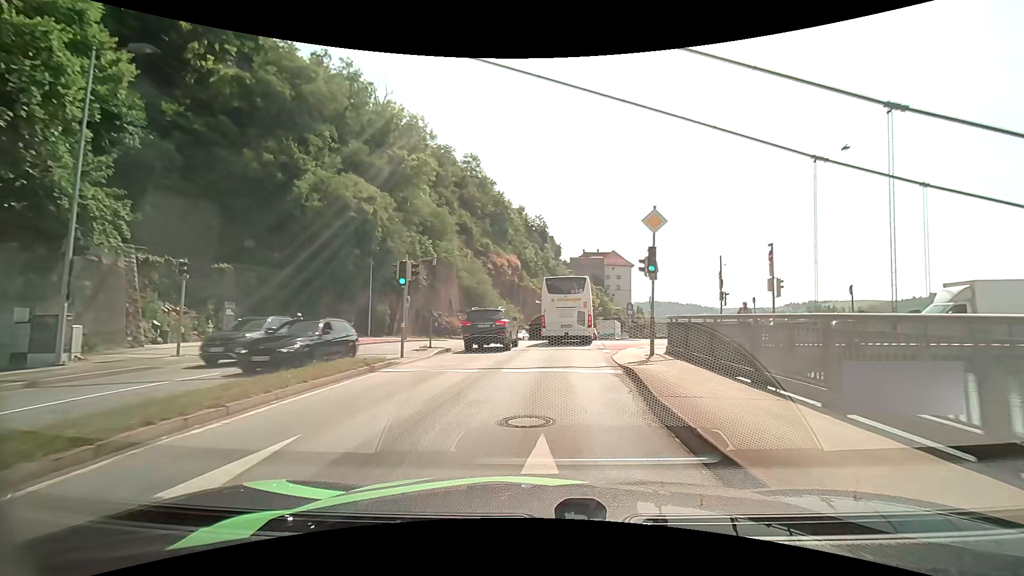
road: primary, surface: asphalt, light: Day
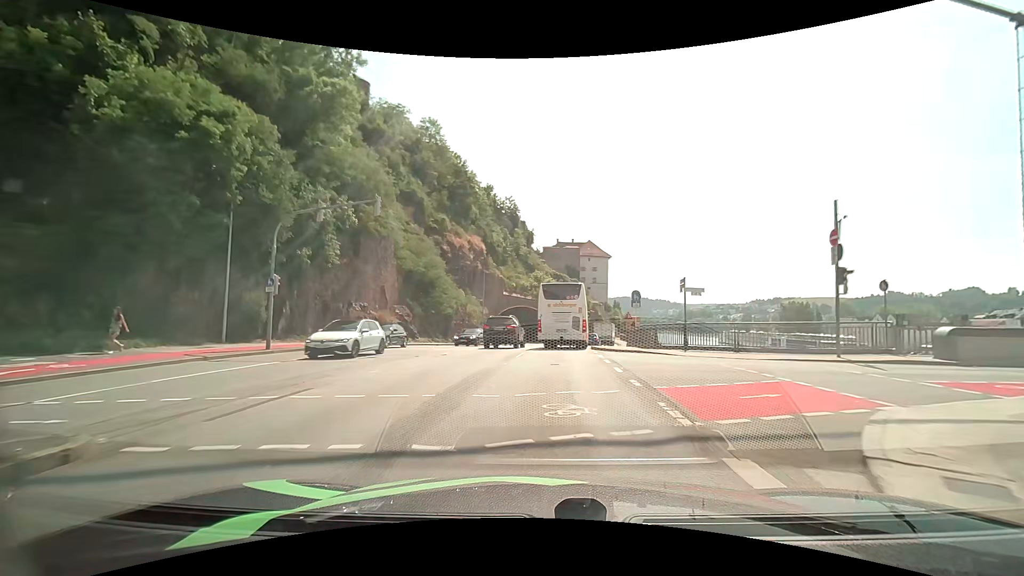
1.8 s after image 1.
(+0.6, +15.8) m; +3°
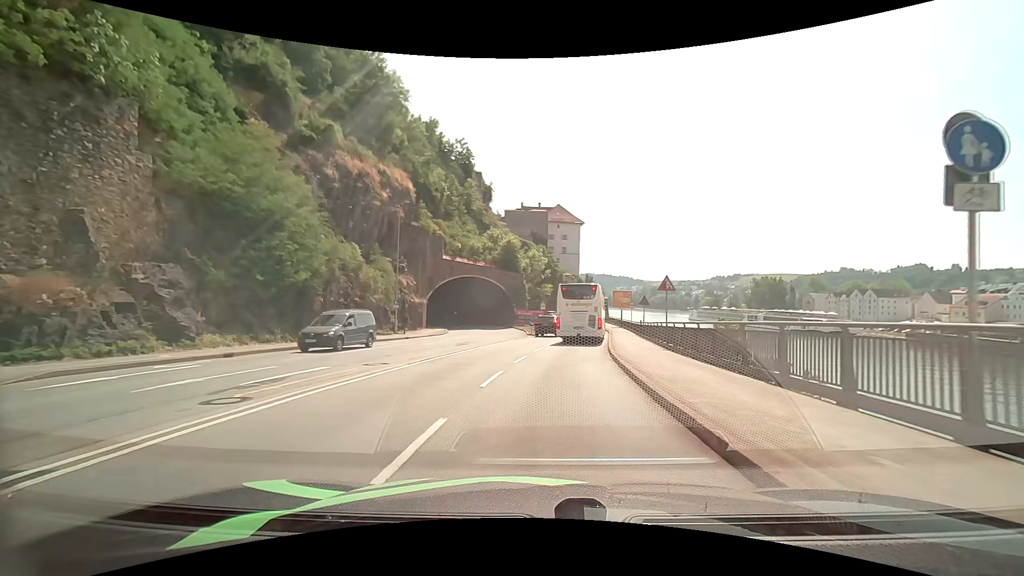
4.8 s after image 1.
(+1.1, +26.1) m; +5°
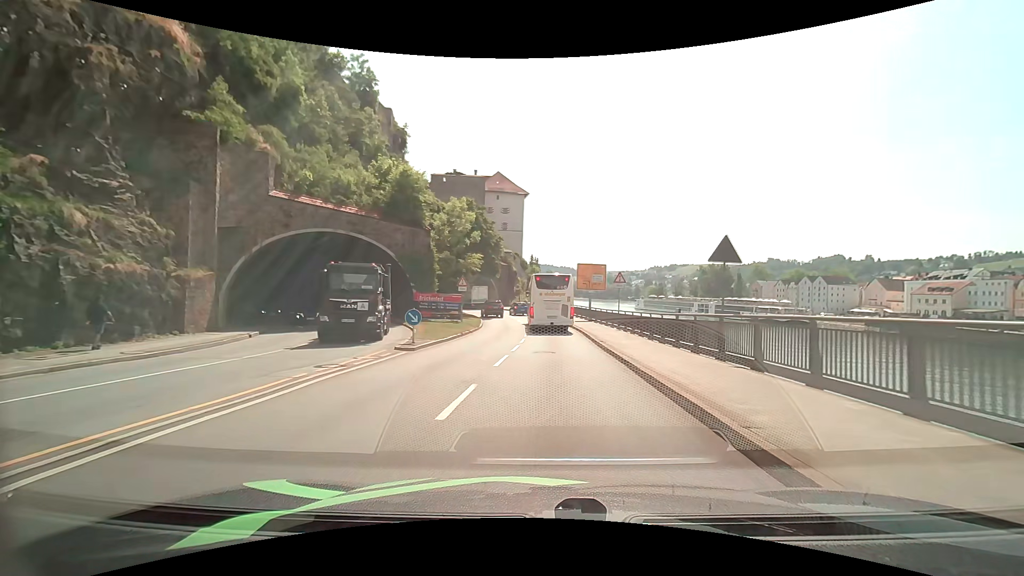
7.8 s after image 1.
(+1.5, +27.0) m; +6°
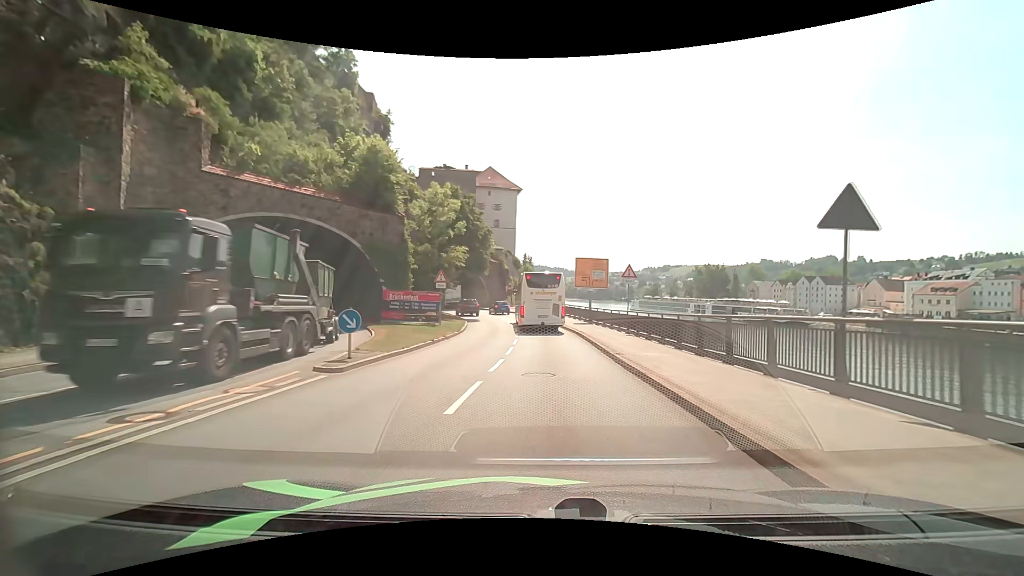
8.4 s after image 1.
(0.0, +5.6) m; +1°
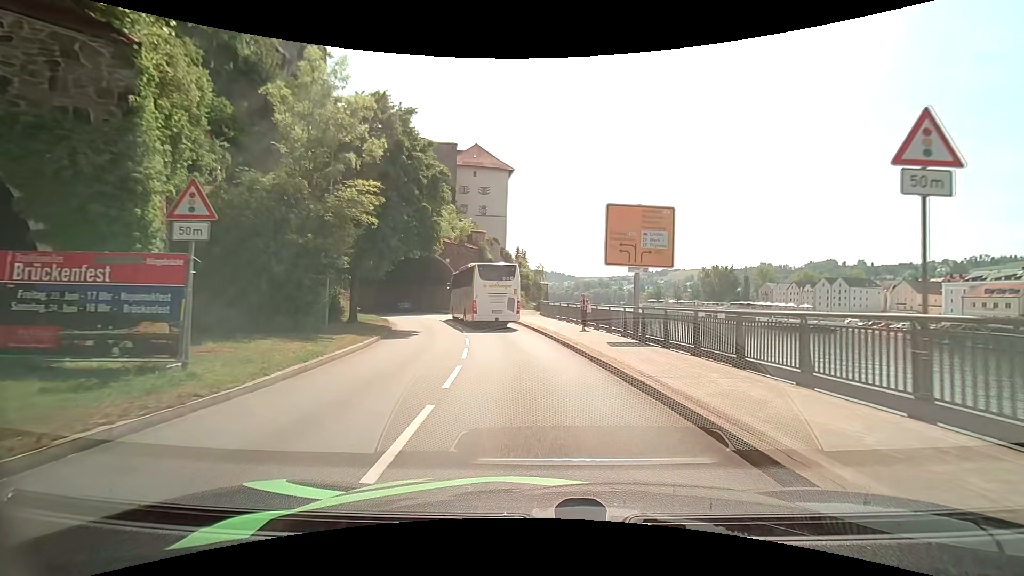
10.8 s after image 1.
(+0.3, +20.8) m; +1°
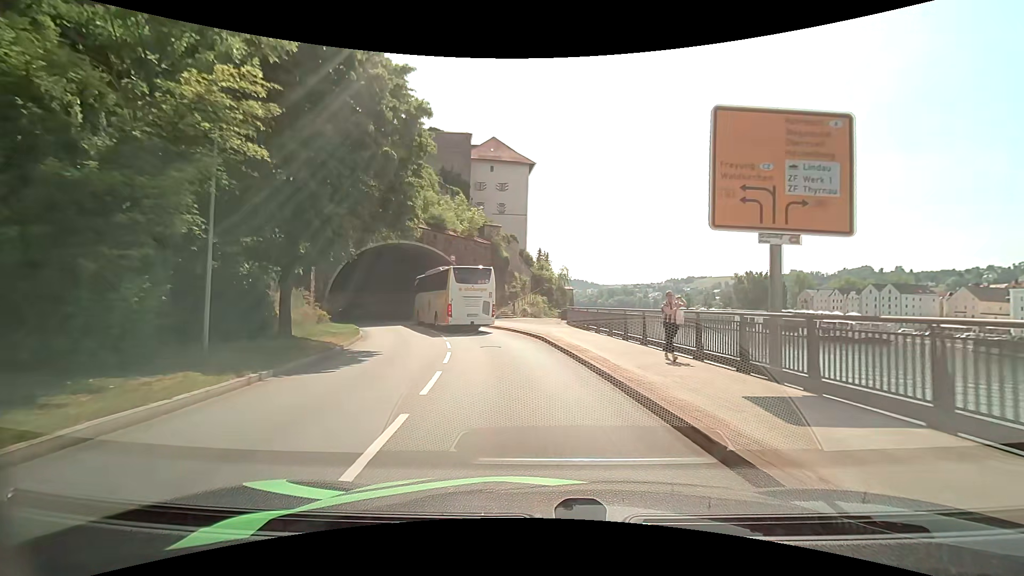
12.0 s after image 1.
(-0.3, +9.6) m; -3°
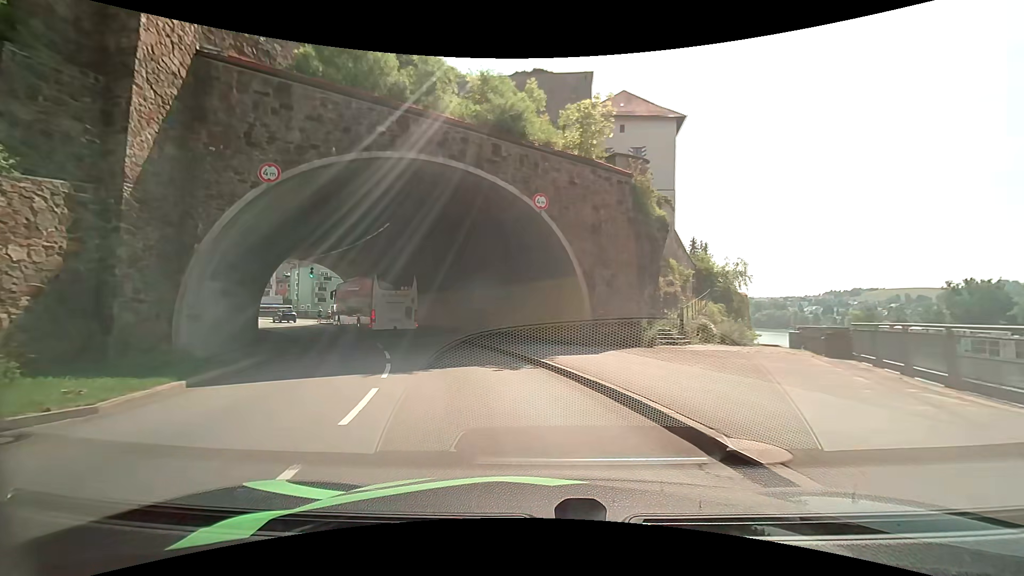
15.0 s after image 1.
(-2.7, +24.8) m; -15°
